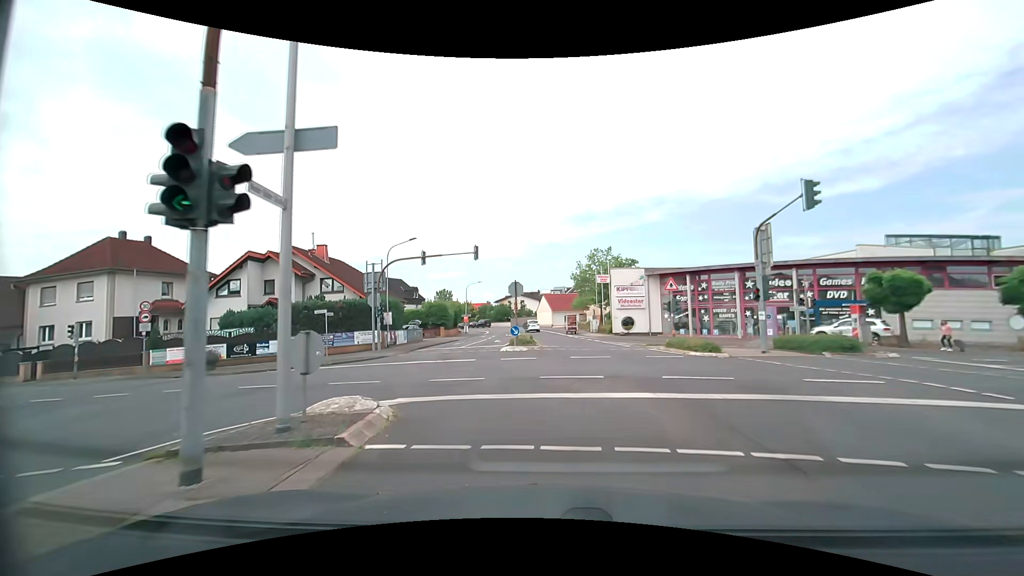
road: secondary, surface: asphalt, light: Day
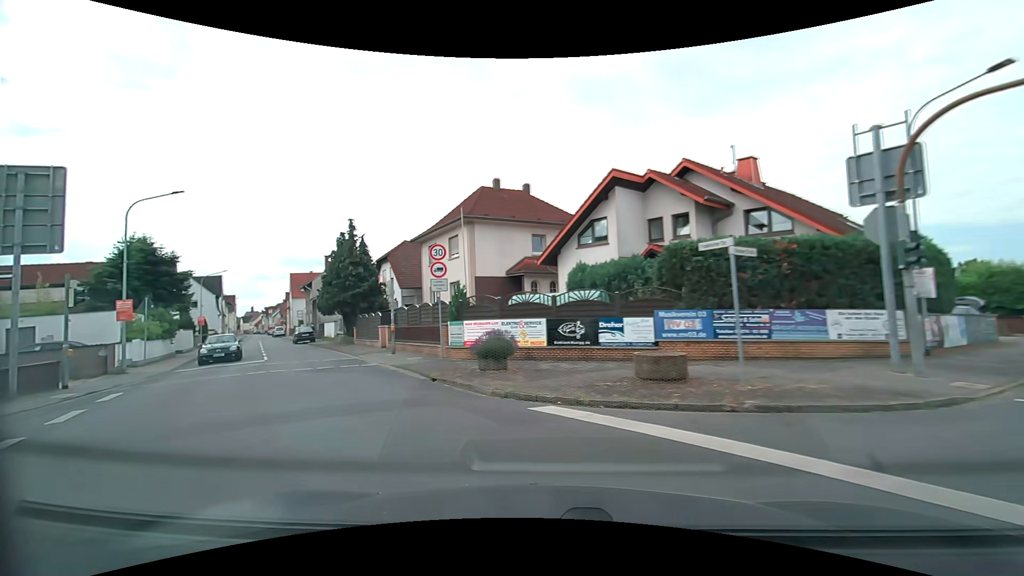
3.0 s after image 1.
(-5.5, +18.1) m; -47°
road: tertiary
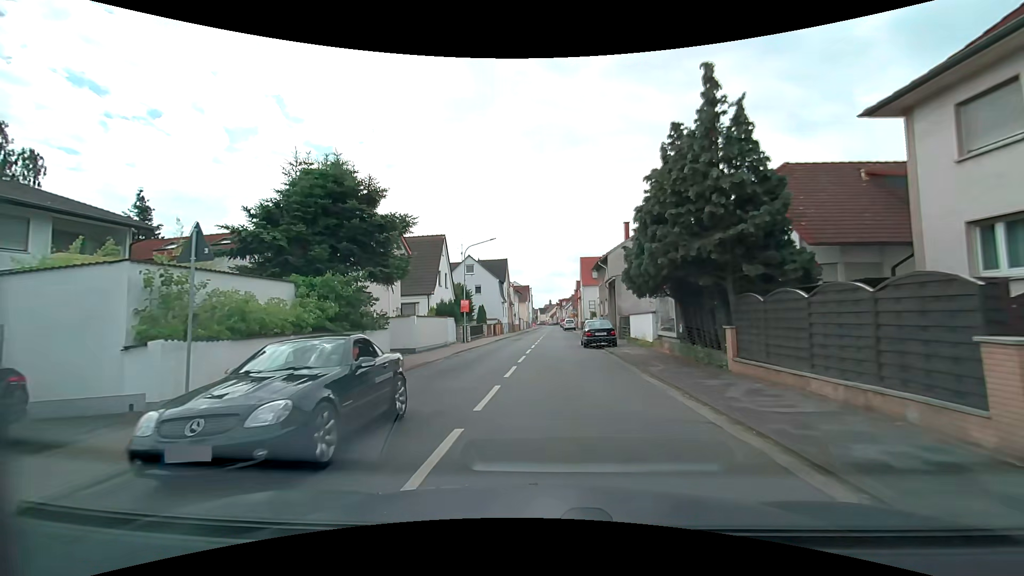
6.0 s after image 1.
(-8.9, +19.5) m; -33°
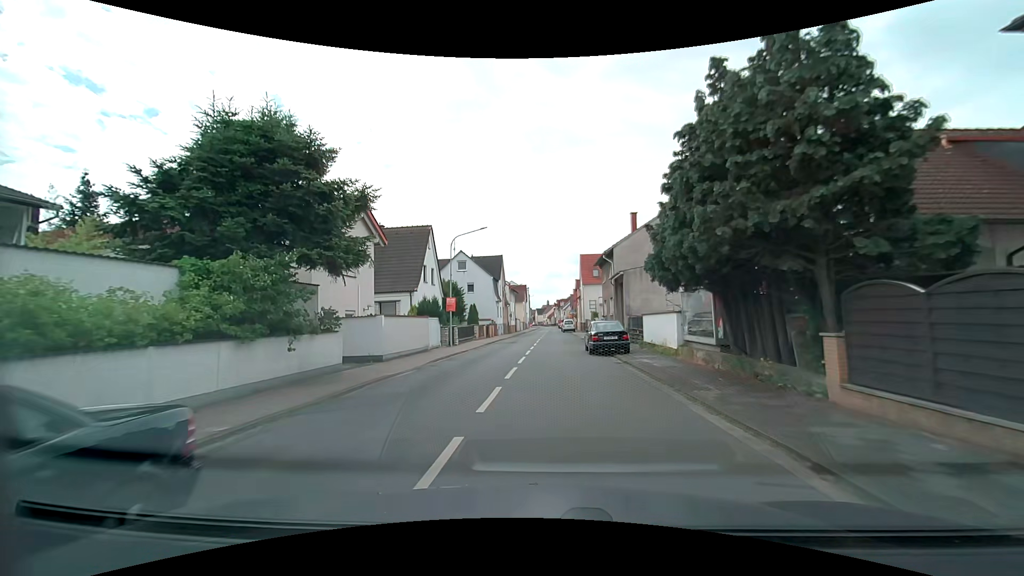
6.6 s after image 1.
(0.0, +4.6) m; 0°
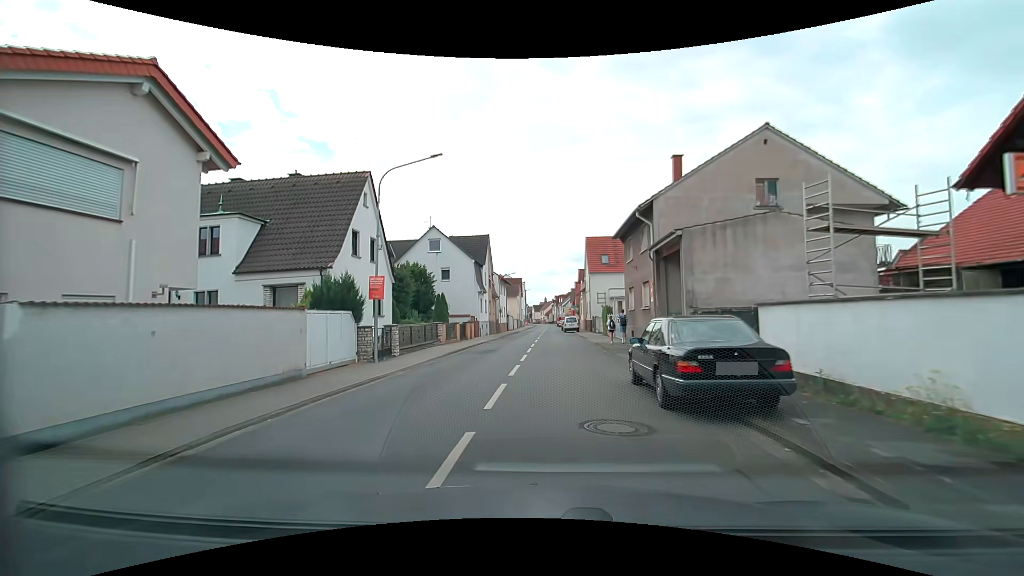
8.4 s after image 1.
(0.0, +13.7) m; 0°
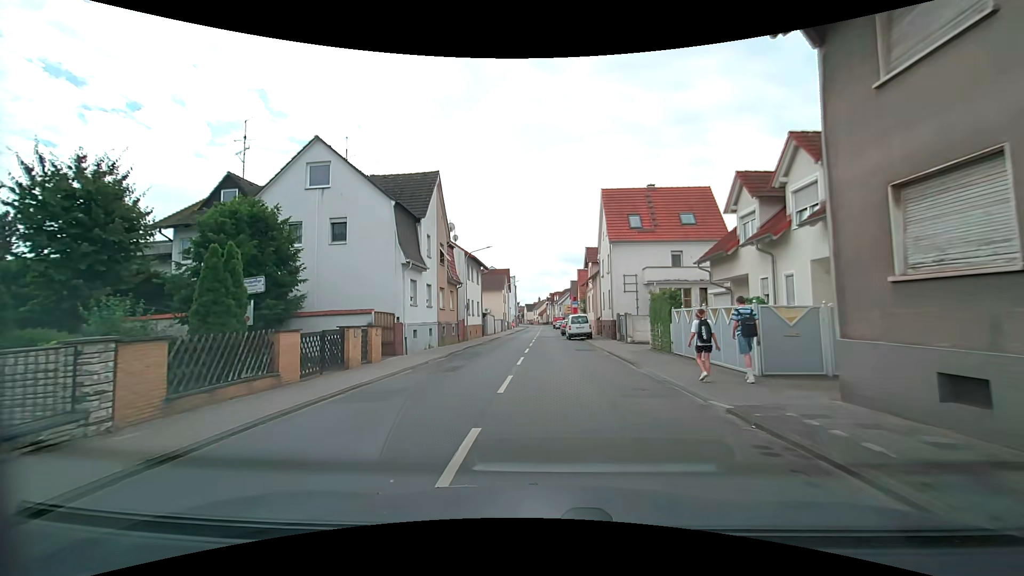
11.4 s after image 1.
(+0.4, +22.6) m; +1°
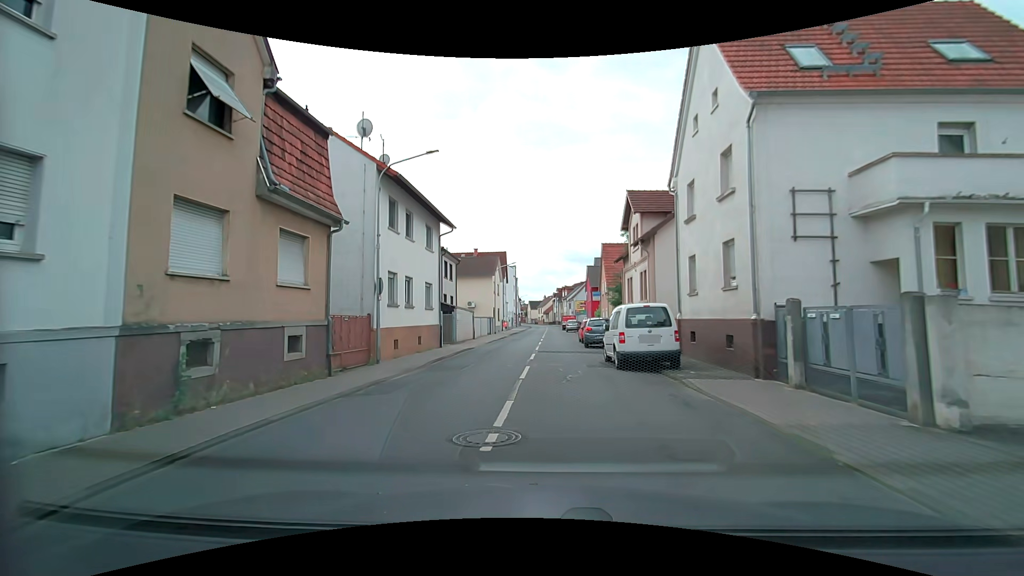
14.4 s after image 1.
(+0.1, +22.5) m; 0°
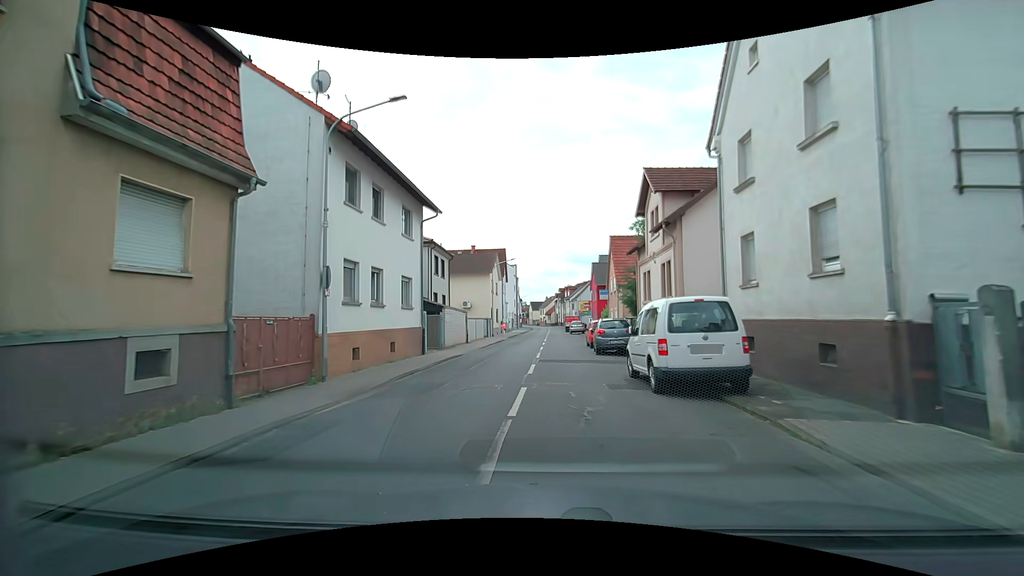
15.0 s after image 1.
(0.0, +4.5) m; -1°
(0, +10) (0, +20) (0, +30) (+1, +40) (+1, +50) (+1, +60) (+1, +70) (+2, +80) (+2, +90) (+3, +100) m
